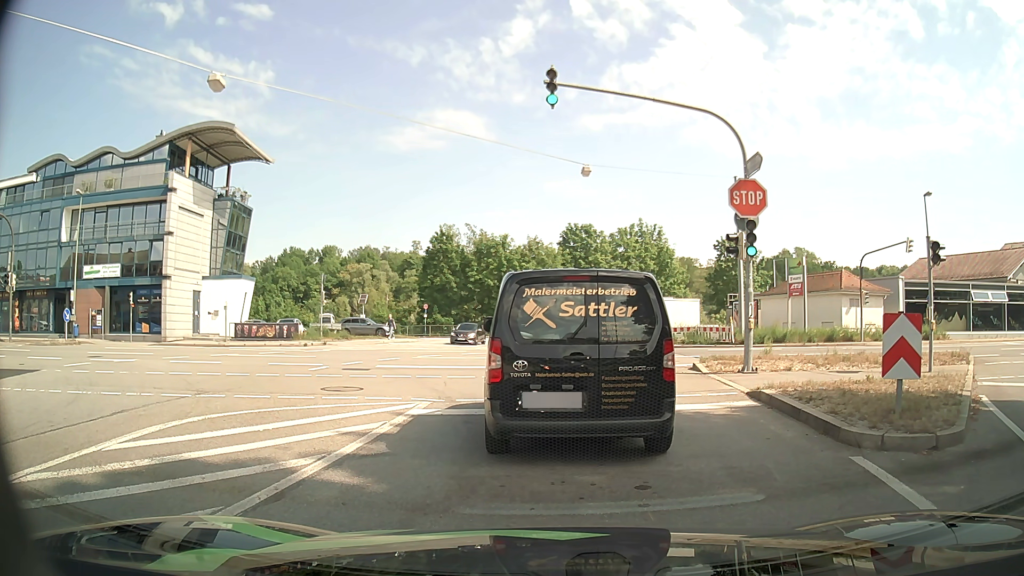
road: tertiary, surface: asphalt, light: Day
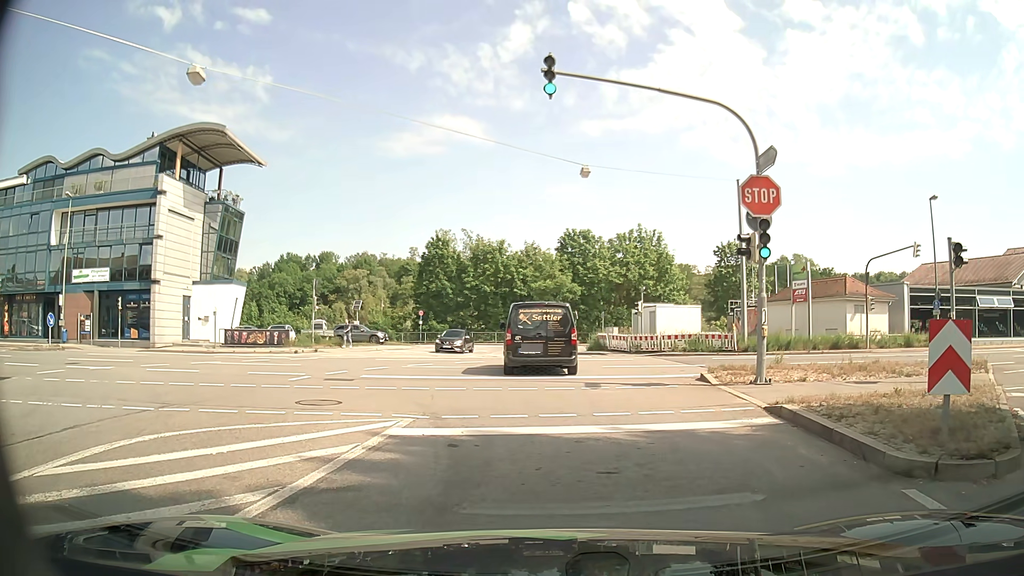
(0.0, +1.2) m; +2°
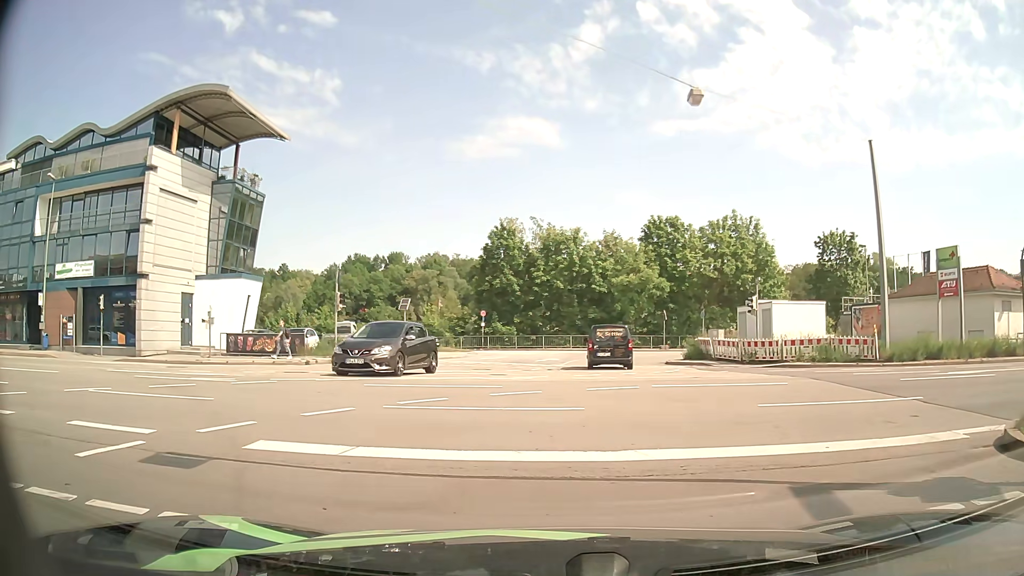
(-0.6, +9.5) m; -8°
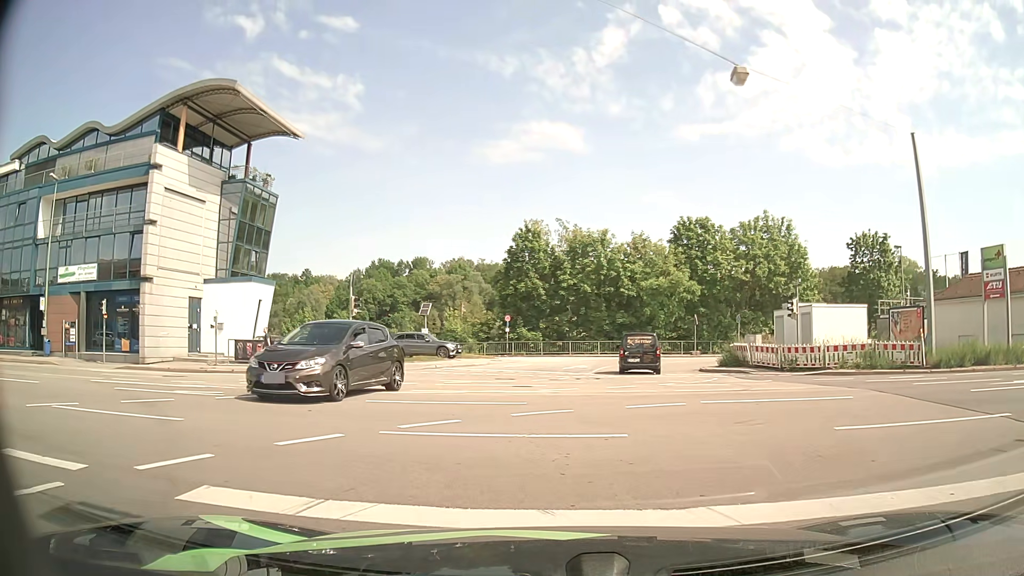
(0.0, +2.0) m; -2°
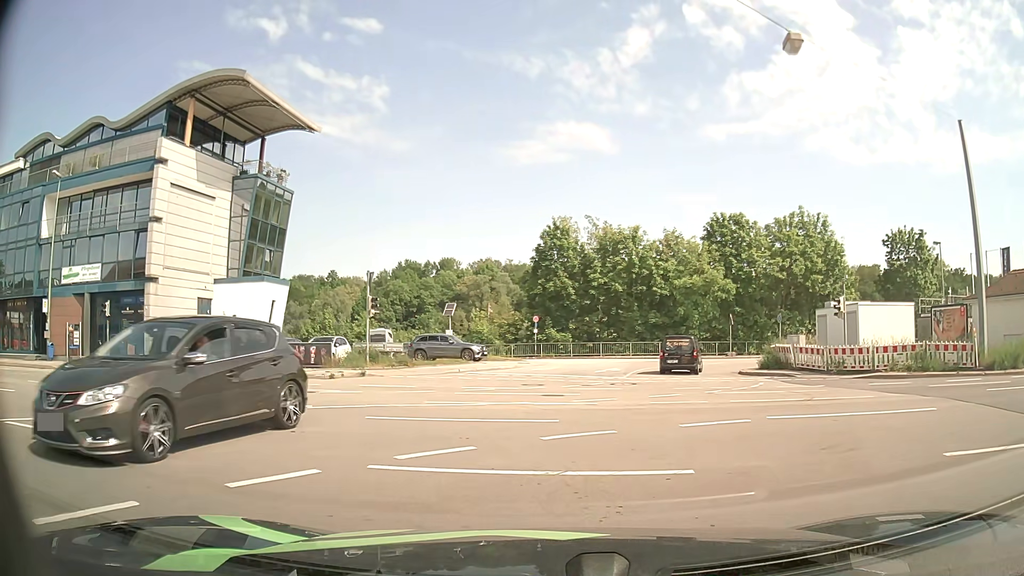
(0.0, +2.1) m; -3°
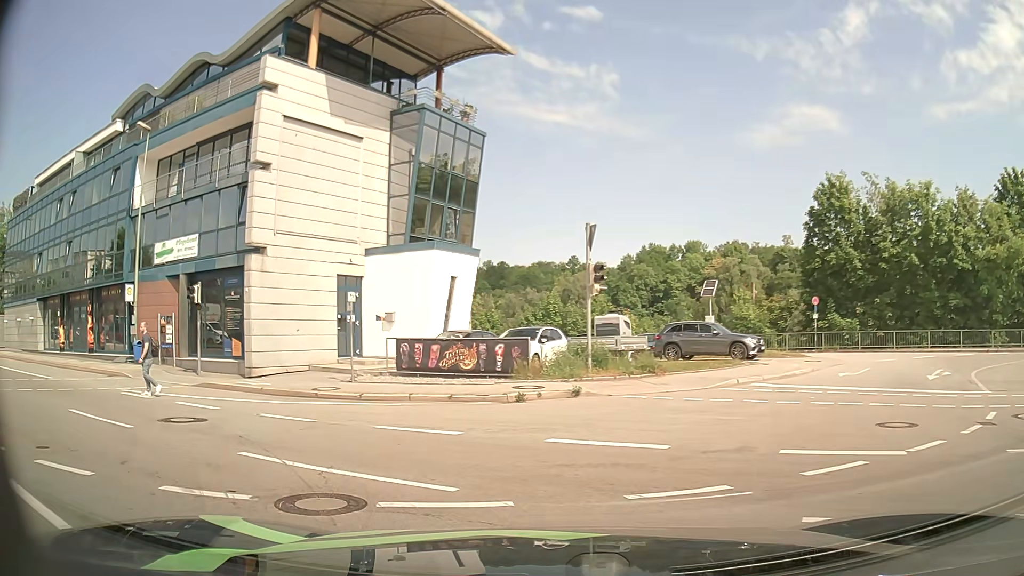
(-1.5, +11.3) m; -19°
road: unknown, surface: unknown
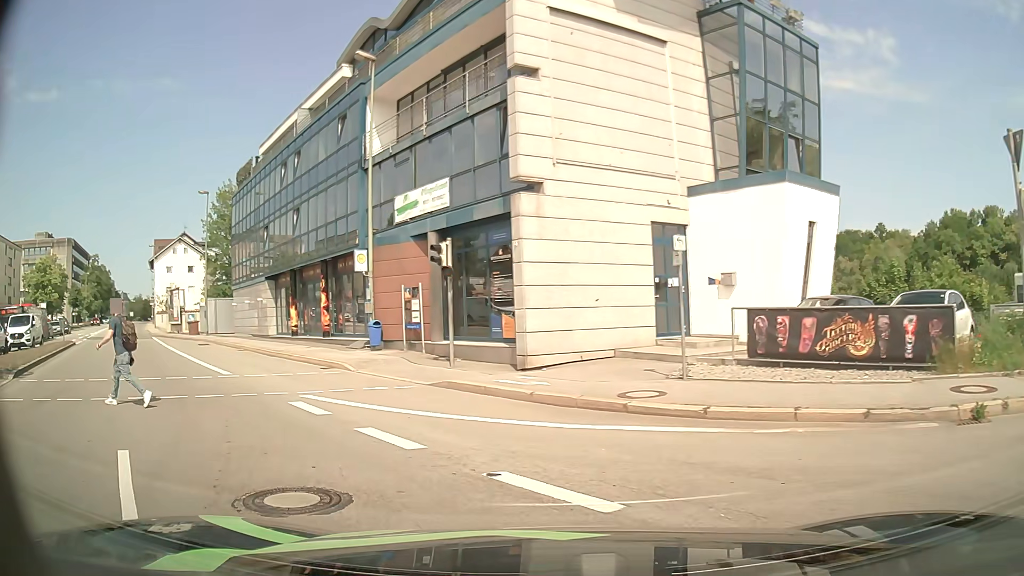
(-1.6, +6.8) m; -26°
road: primary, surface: asphalt
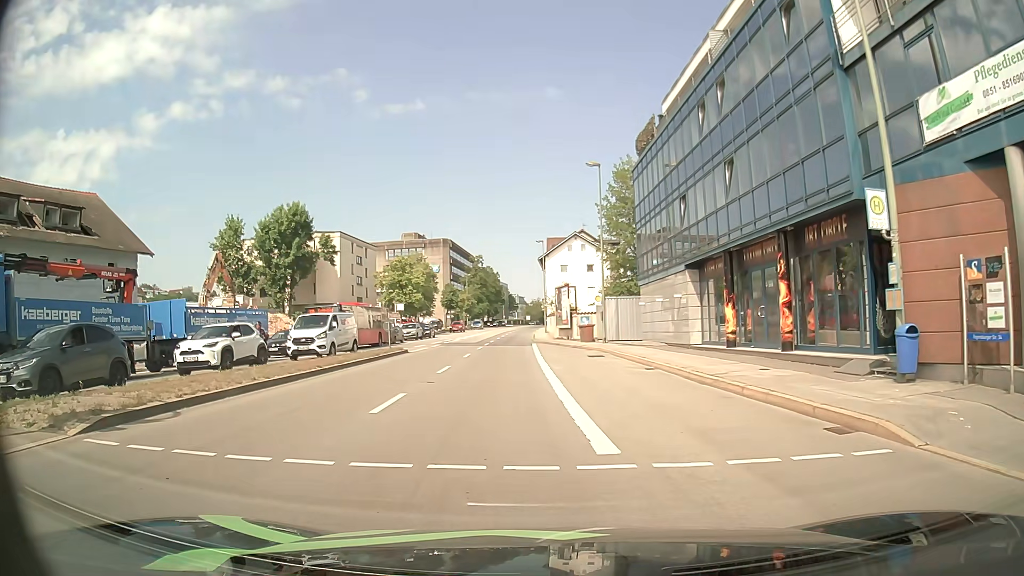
(-3.8, +10.0) m; -37°
(0, +10) (-1, +20) (-2, +30) (-2, +40) (-3, +50) (-3, +60) (-3, +70) (-3, +80) (-3, +90) (-3, +100) m
